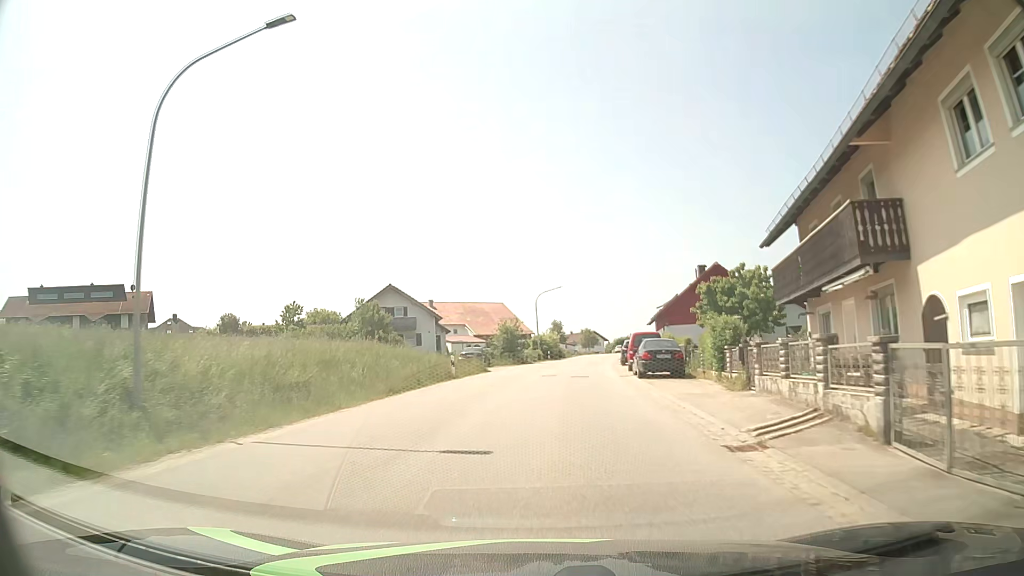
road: tertiary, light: Day
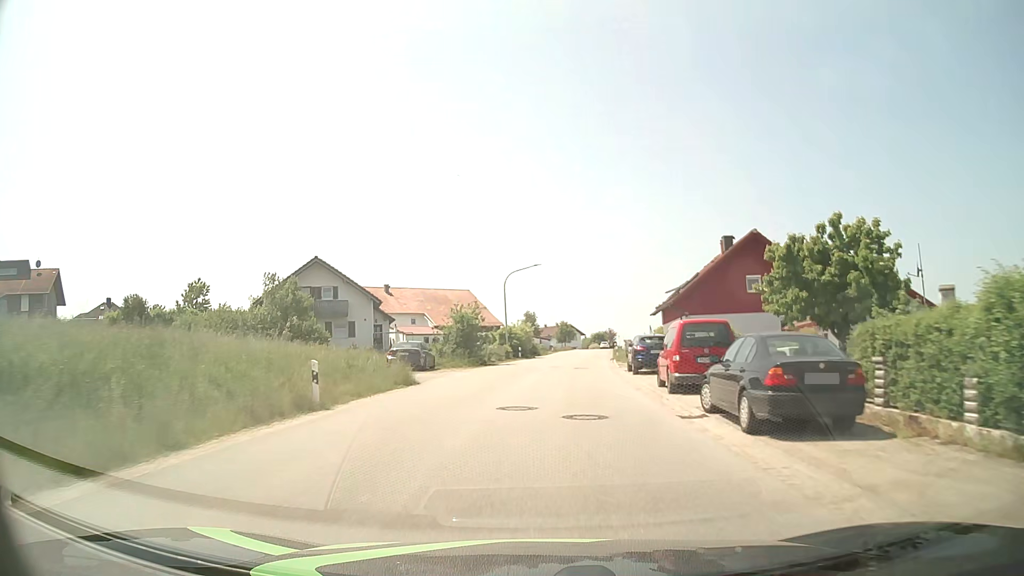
(+0.2, +15.1) m; +2°
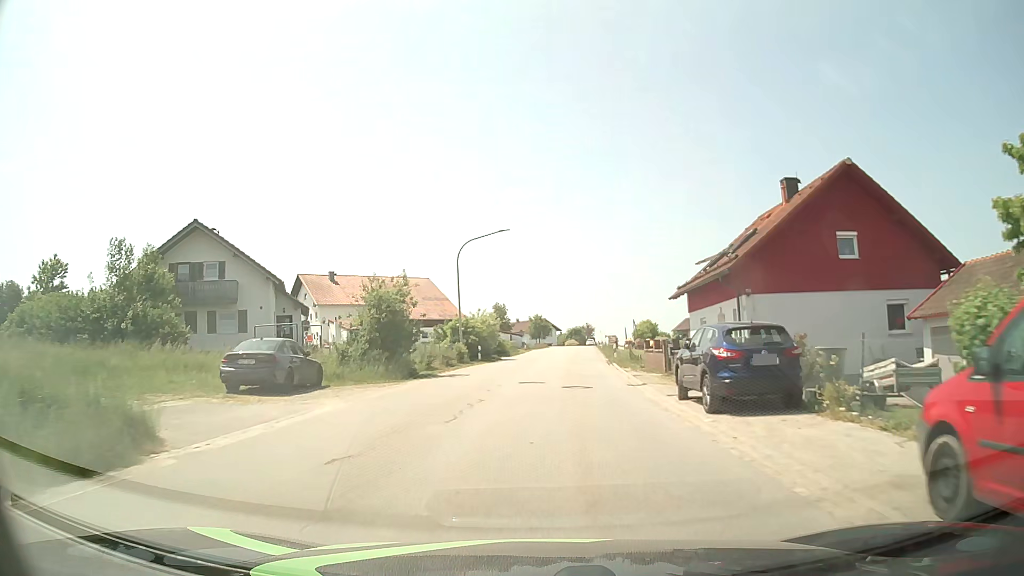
(+0.3, +15.2) m; +3°
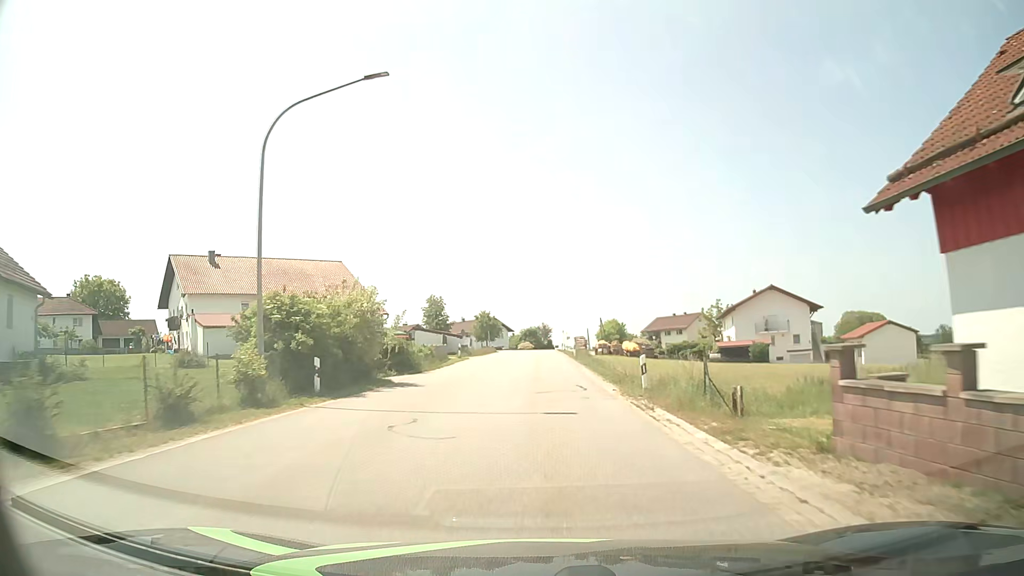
(+0.7, +23.0) m; +3°
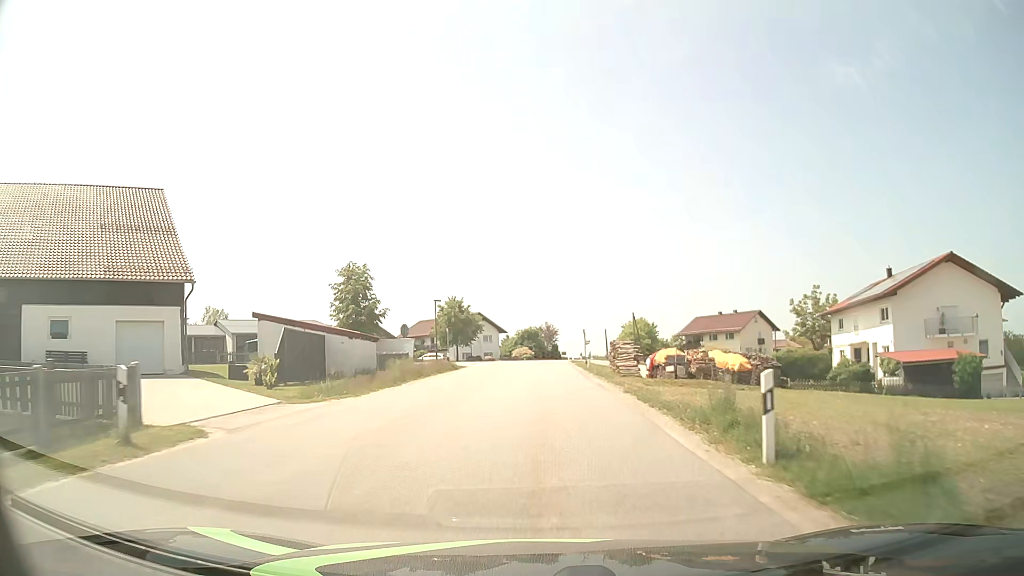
(+0.4, +38.3) m; 0°
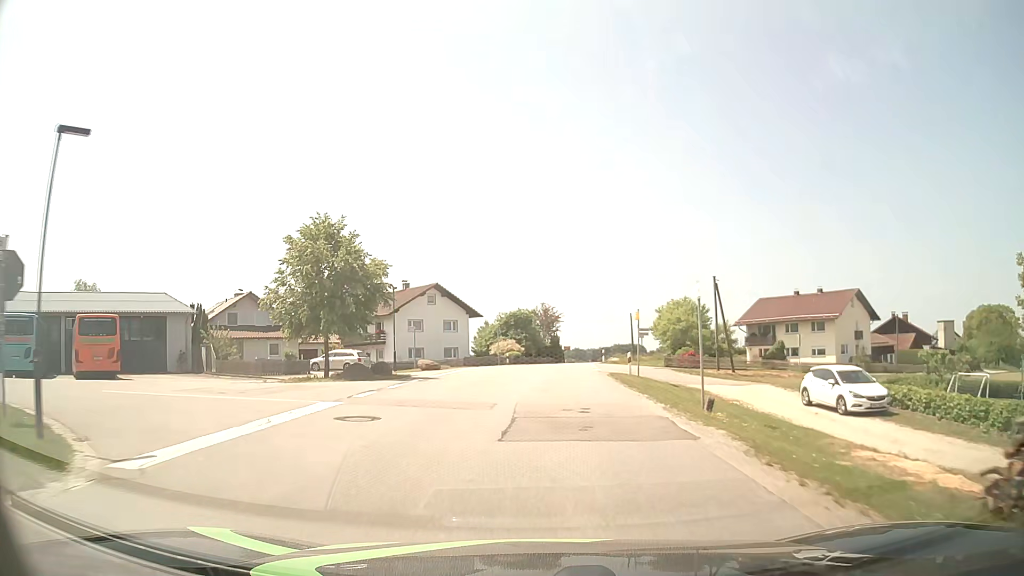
(0.0, +38.0) m; 0°
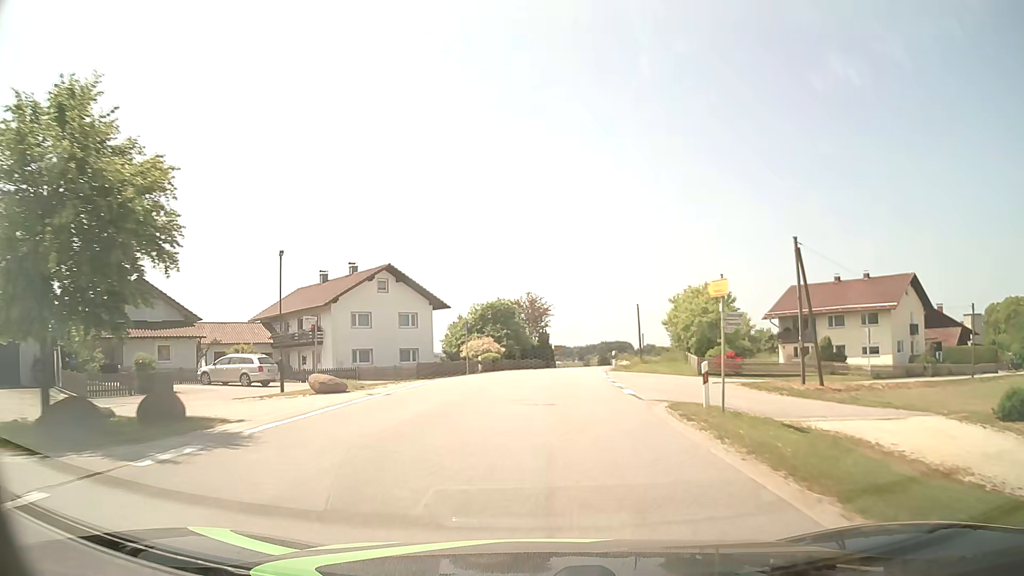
(+0.1, +15.2) m; +1°
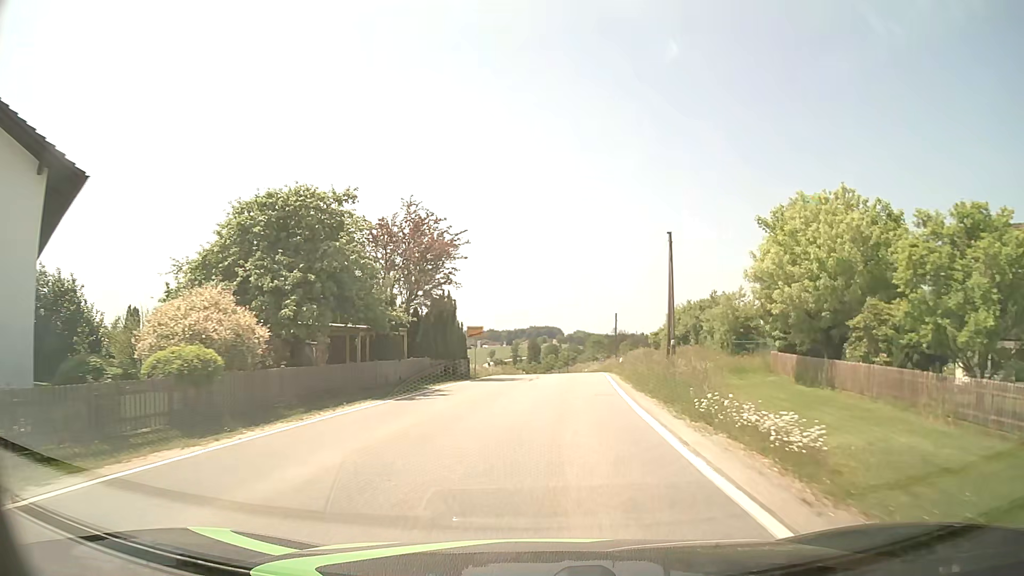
(+1.4, +38.0) m; +5°
(0, +10) (+1, +20) (+2, +30) (+3, +40) (+3, +50) (+4, +60) (+3, +70) (+2, +80) (+1, +90) (0, +100) m
